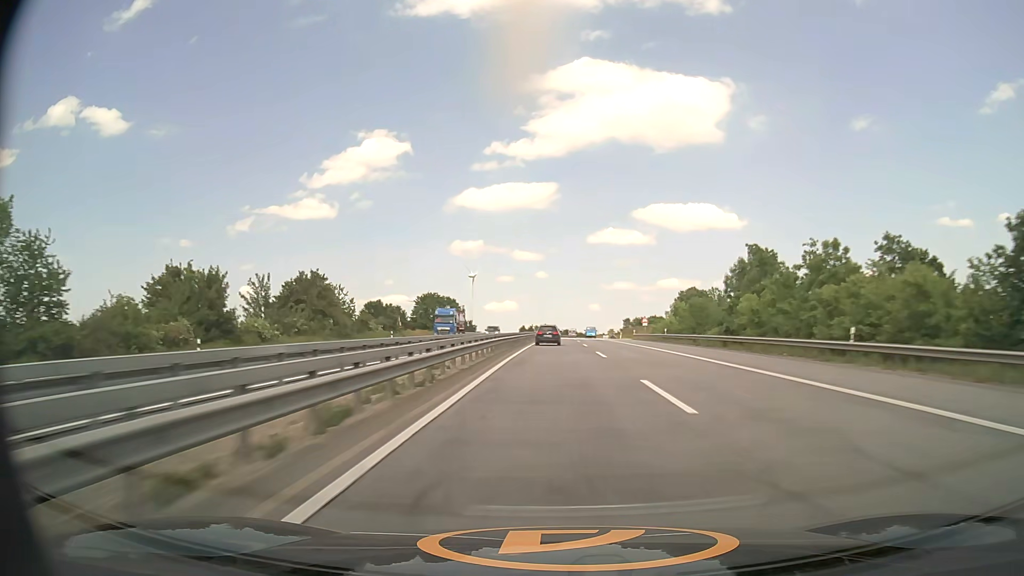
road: motorway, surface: asphalt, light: Day
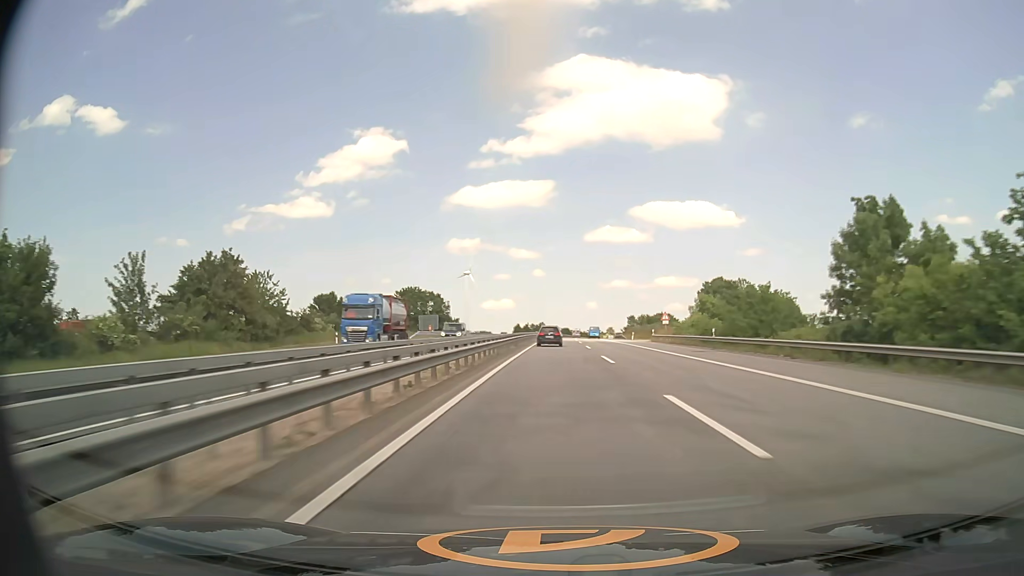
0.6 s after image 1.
(0.0, +21.5) m; 0°
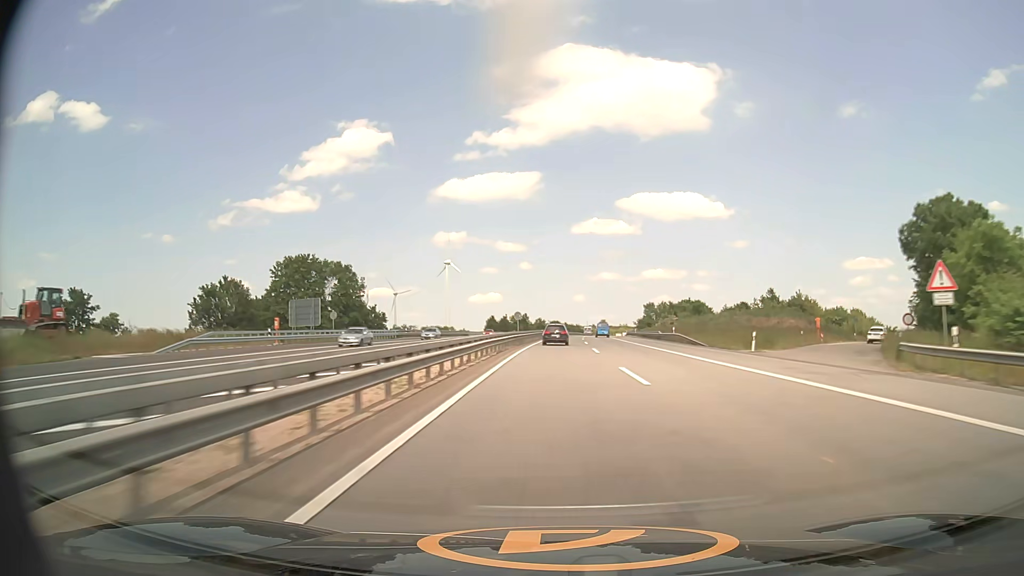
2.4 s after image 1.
(+0.5, +64.1) m; +1°
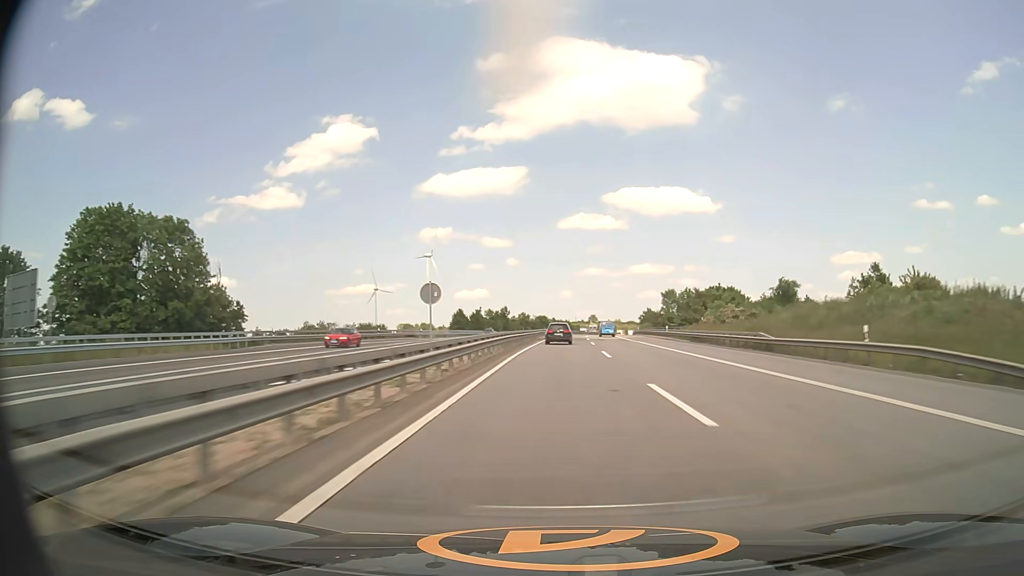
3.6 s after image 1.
(+0.4, +42.6) m; +1°
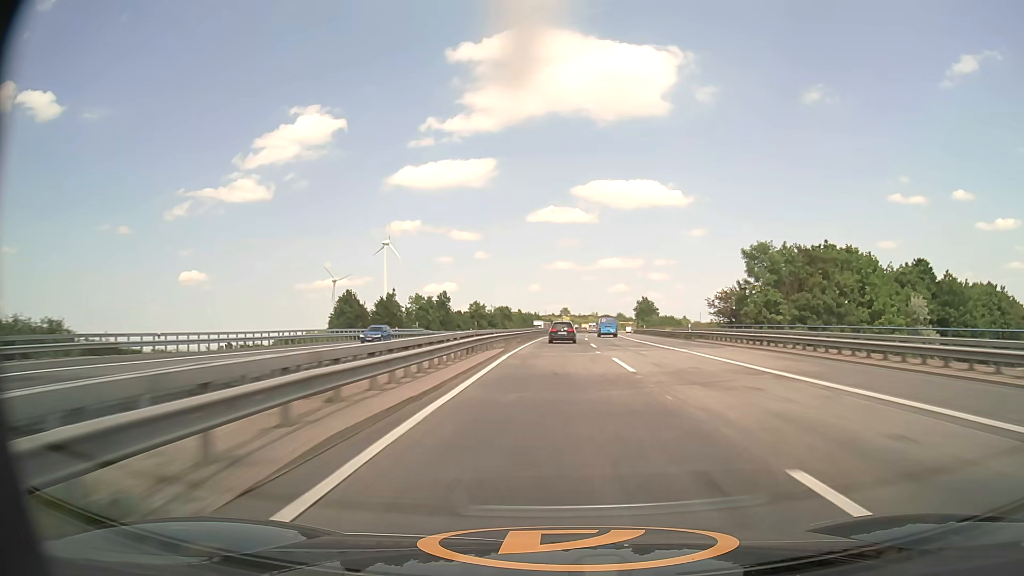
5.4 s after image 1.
(+1.2, +63.5) m; +2°
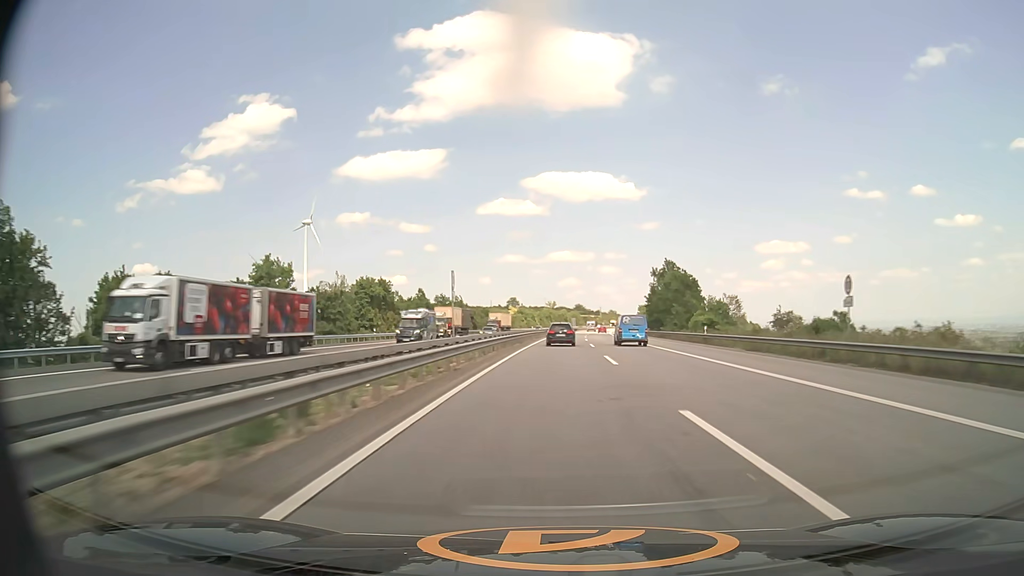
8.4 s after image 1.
(+3.9, +104.0) m; +4°
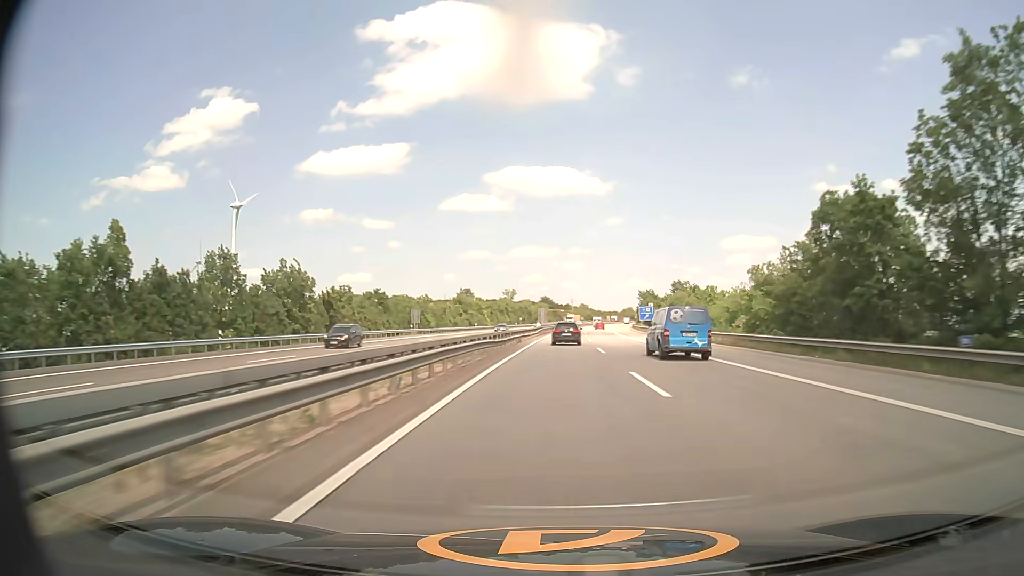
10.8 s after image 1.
(+2.1, +82.7) m; +3°
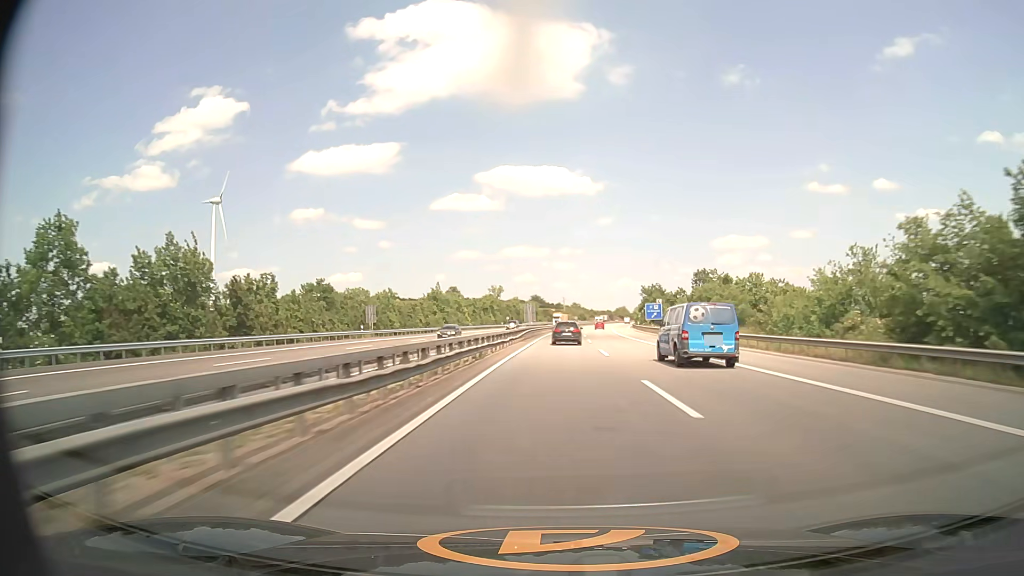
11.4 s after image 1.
(+0.2, +20.9) m; +1°
(0, +10) (0, +20) (0, +30) (0, +40) (+1, +50) (+1, +60) (+1, +70) (+2, +80) (+2, +90) (+3, +100) m
